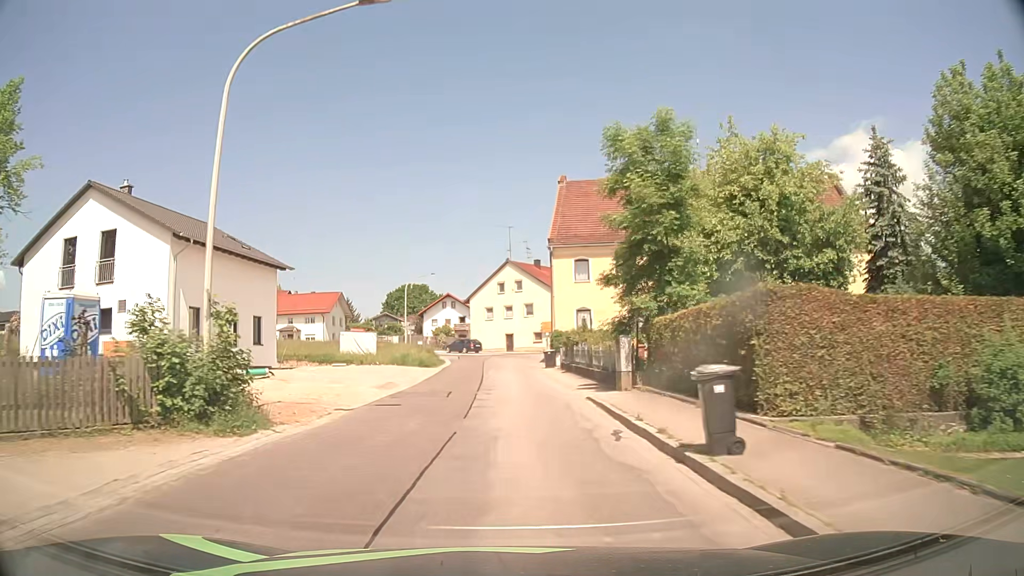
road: tertiary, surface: asphalt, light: Day
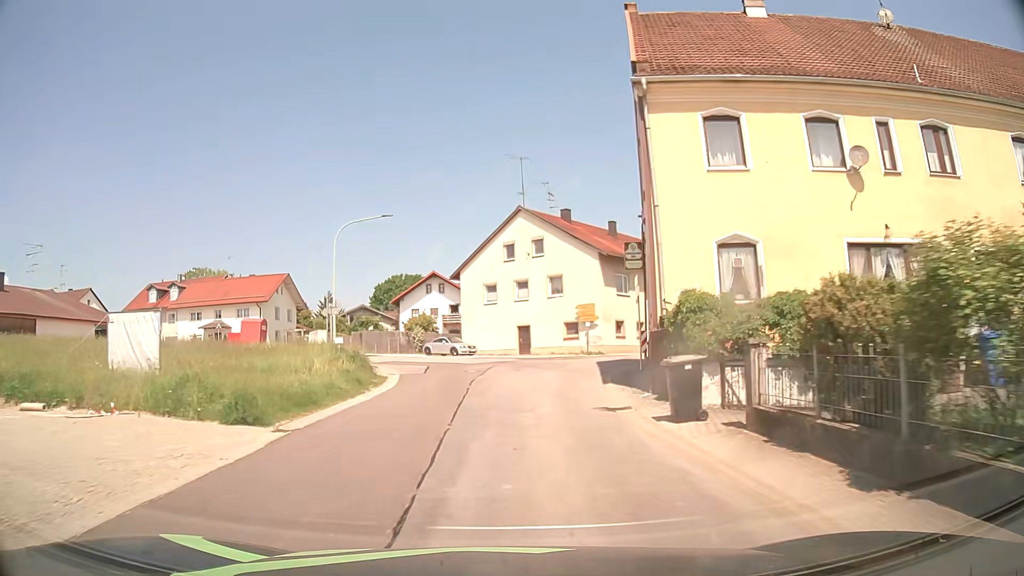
(-0.1, +28.7) m; 0°
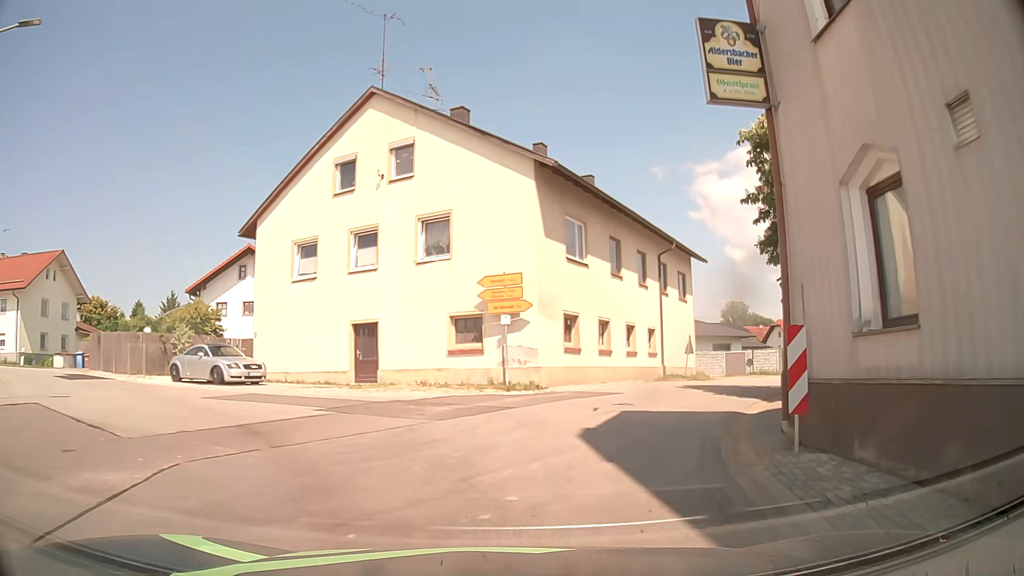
(+1.1, +23.6) m; +10°
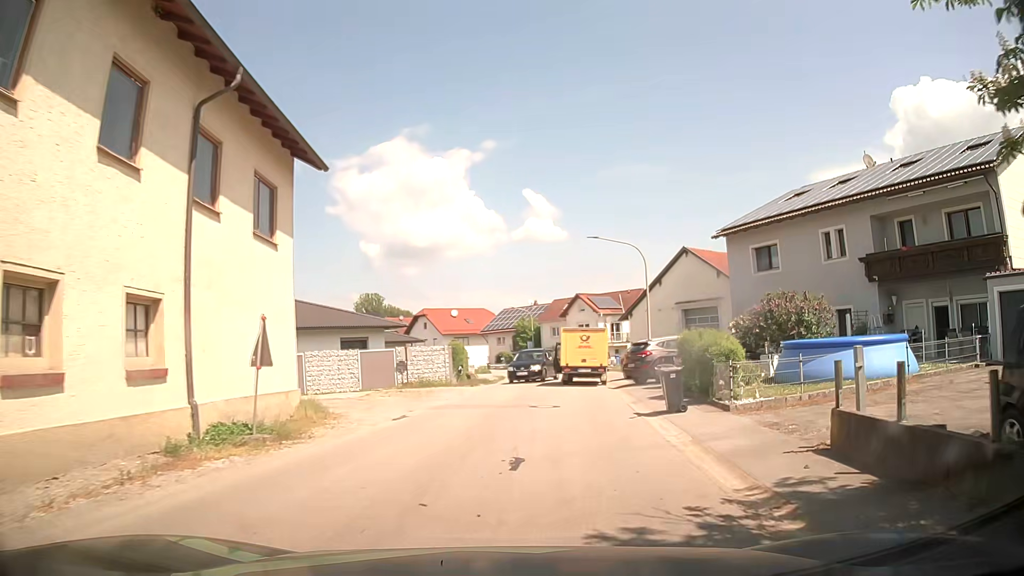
(+4.8, +18.3) m; +31°
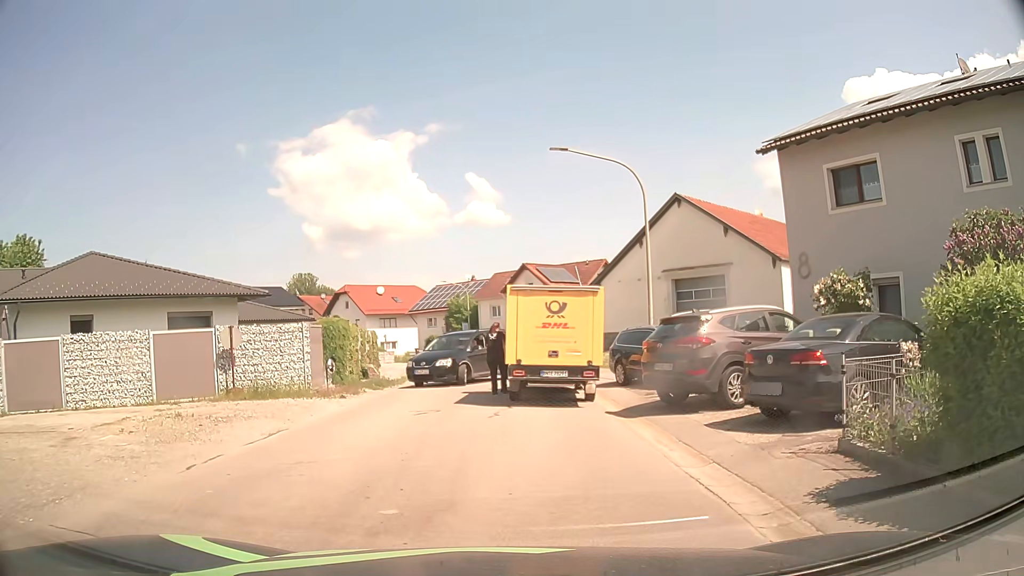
(+1.1, +13.3) m; +7°
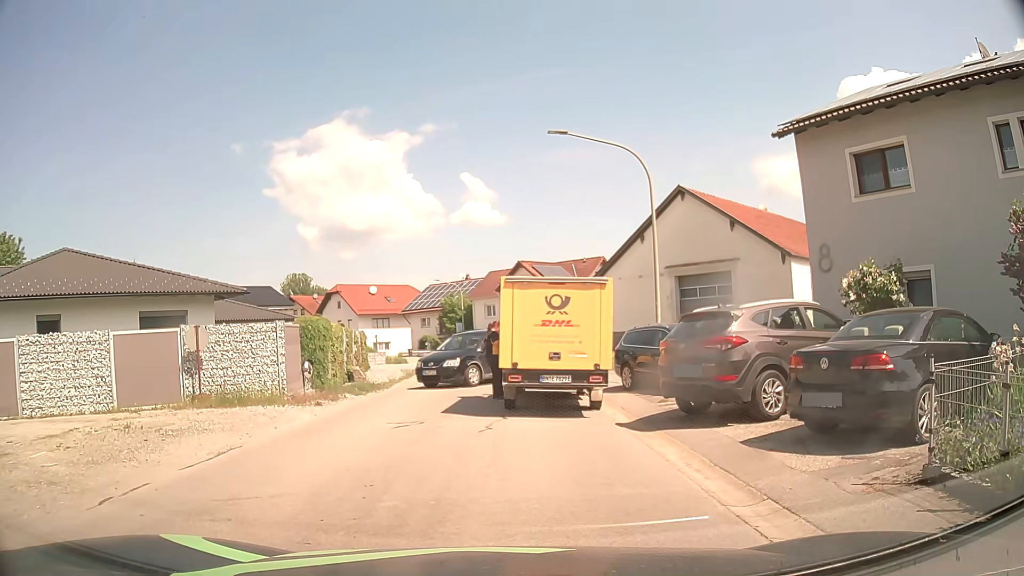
(0.0, +1.6) m; -2°
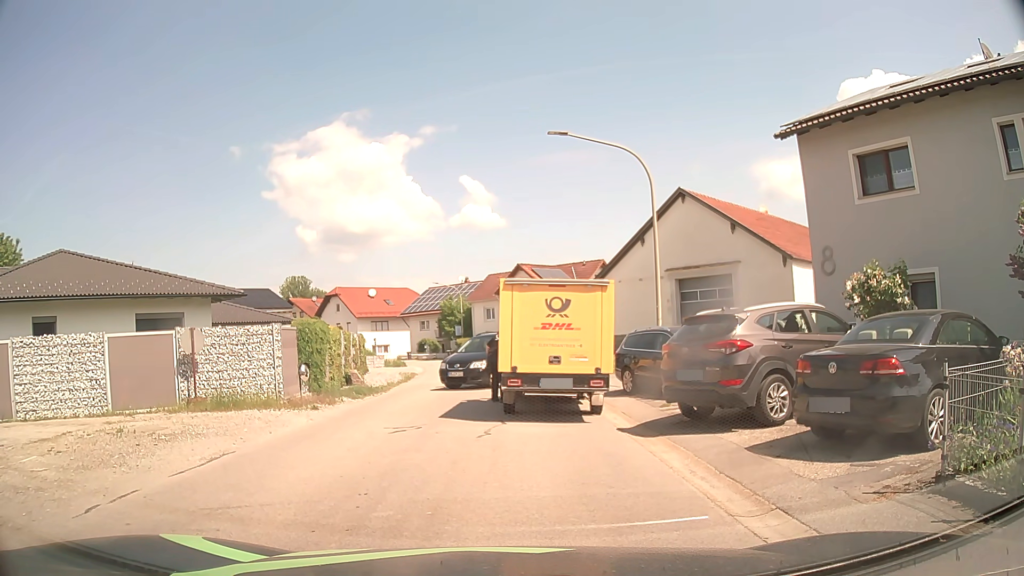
(0.0, +0.3) m; 0°
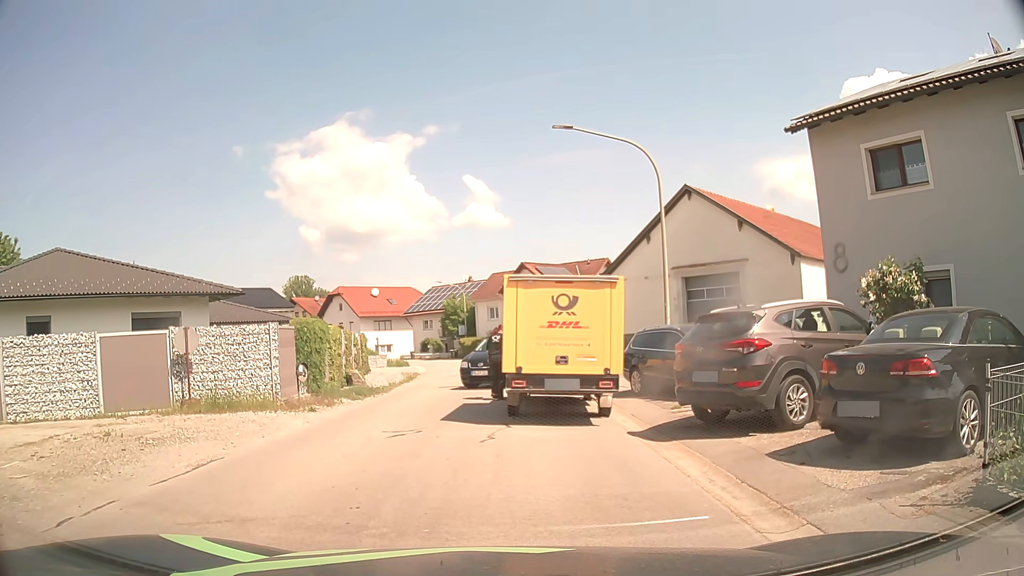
(0.0, +0.5) m; 0°
(-1, +10) (-2, +20) (-2, +30) (-1, +40) (-2, +50) (-4, +59) (-7, +69) (-13, +77) (-19, +85) (-26, +92) m
